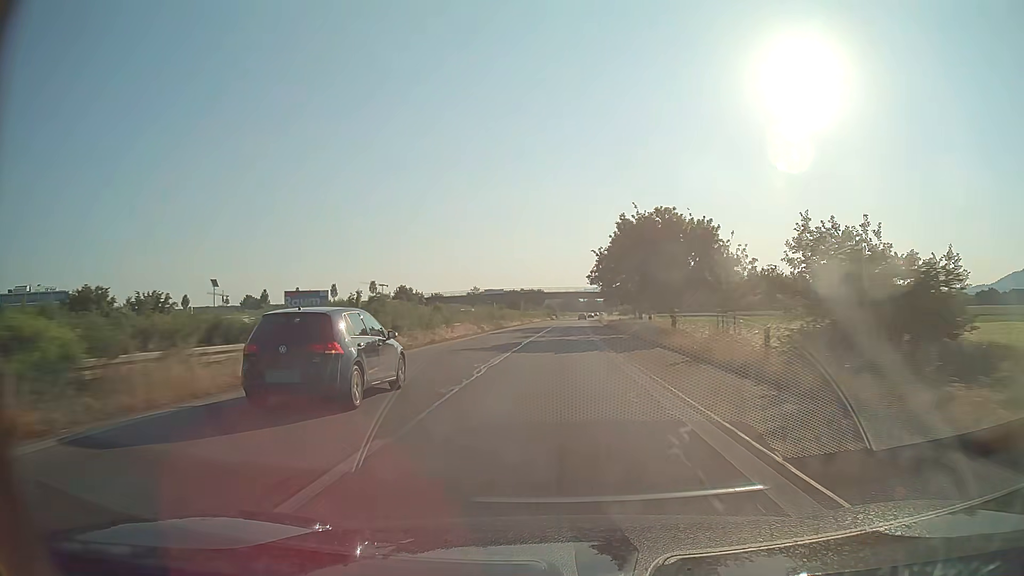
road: trunk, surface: asphalt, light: Day
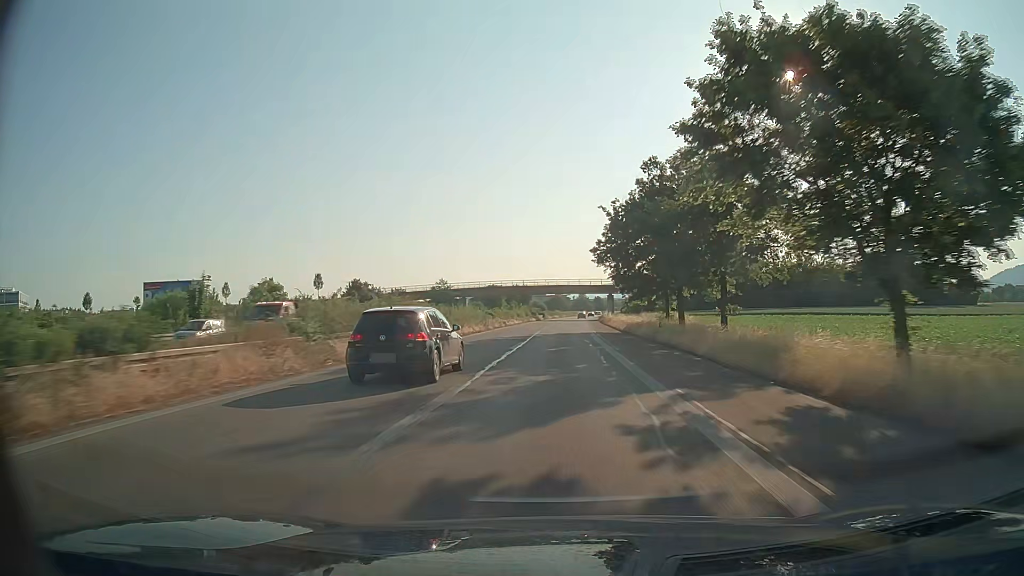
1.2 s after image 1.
(+0.3, +31.3) m; +1°
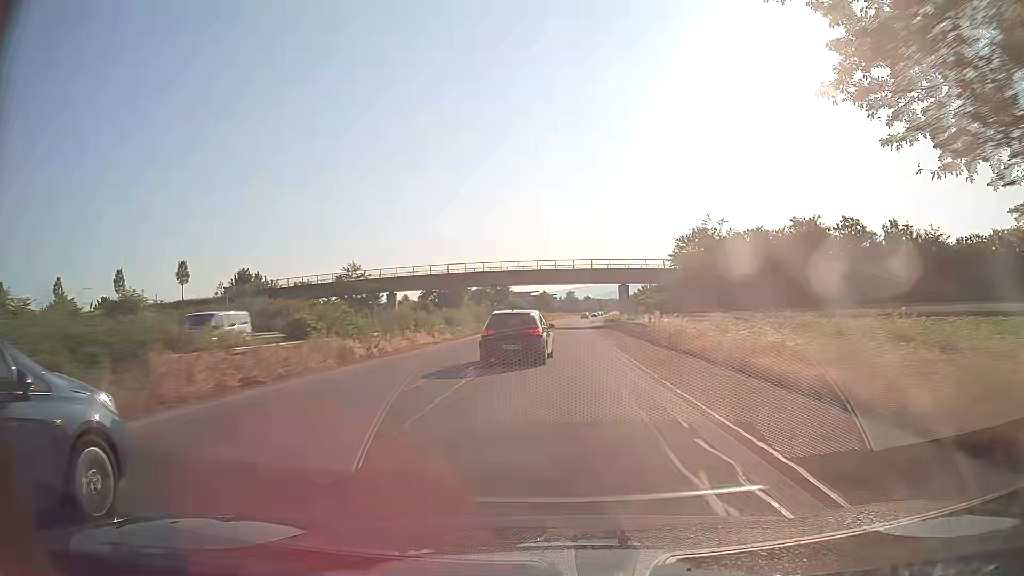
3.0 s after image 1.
(+0.5, +46.9) m; +1°
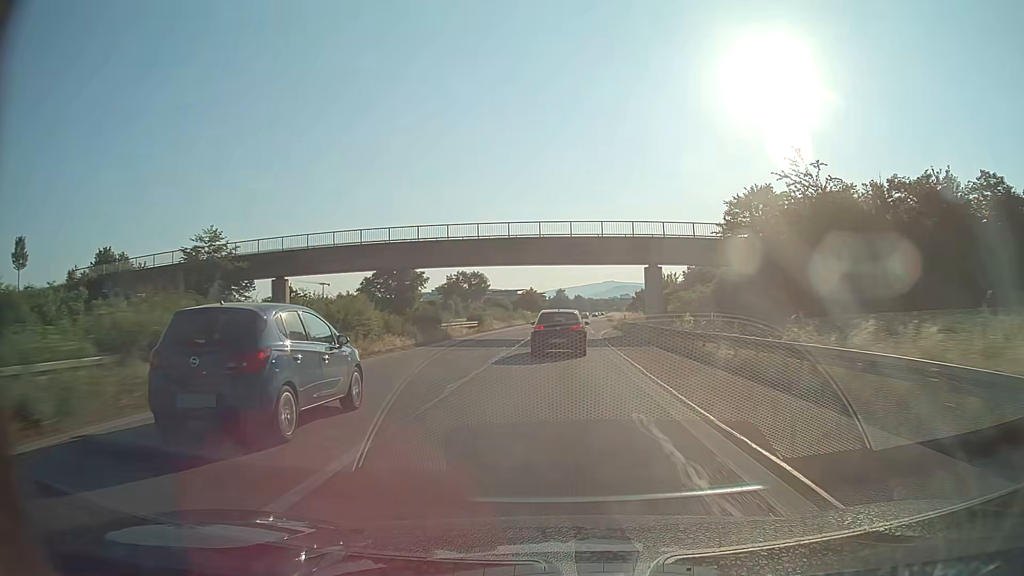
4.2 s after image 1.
(+0.2, +31.3) m; +1°
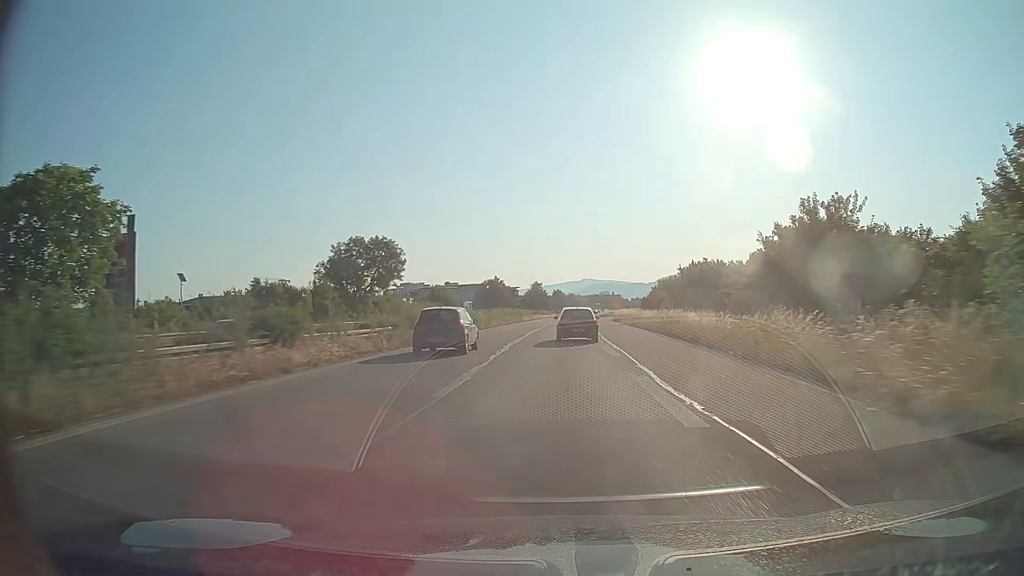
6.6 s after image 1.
(+1.1, +62.6) m; +2°
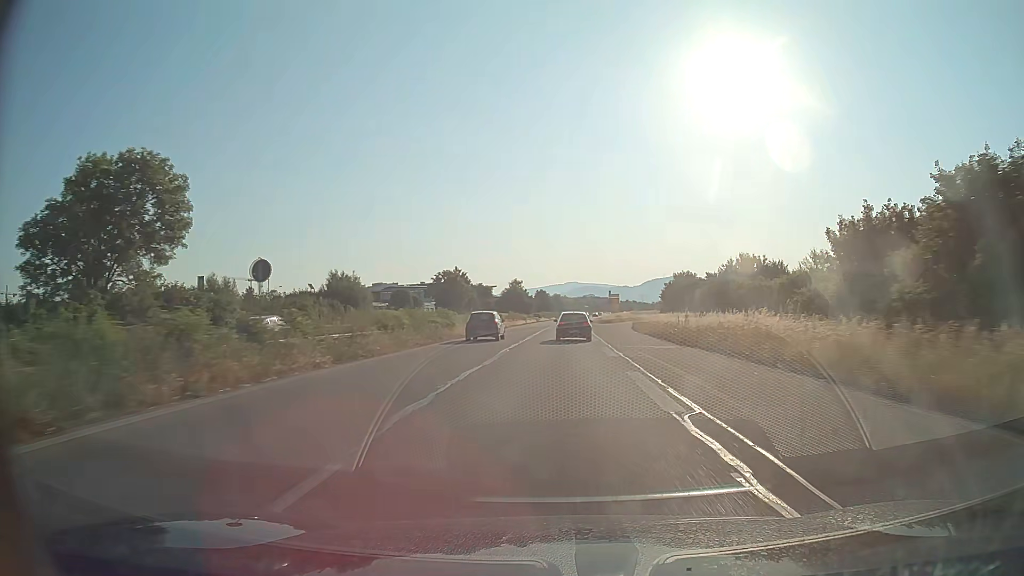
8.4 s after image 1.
(+0.5, +47.0) m; +1°
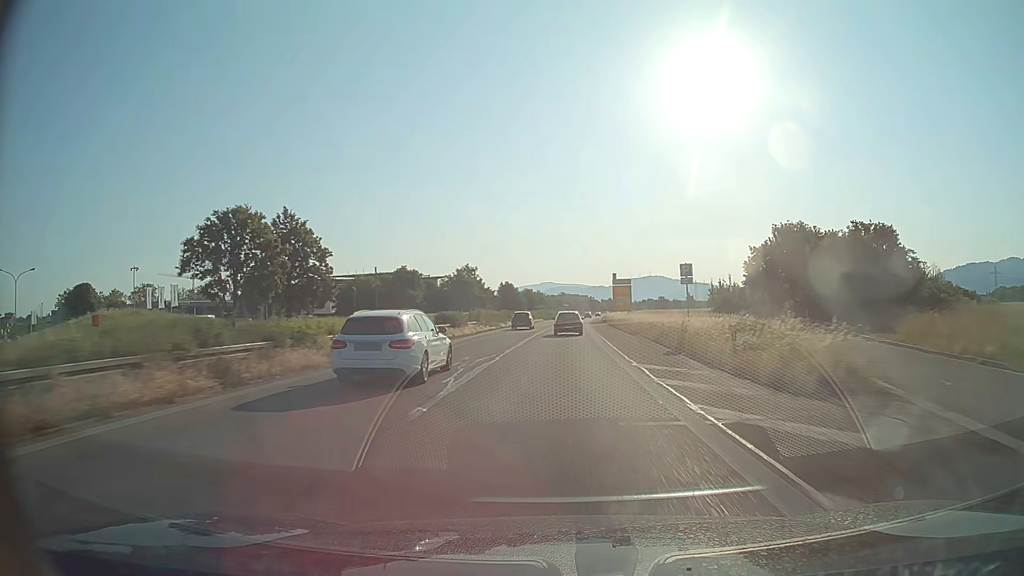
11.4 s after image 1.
(+1.4, +78.3) m; +2°
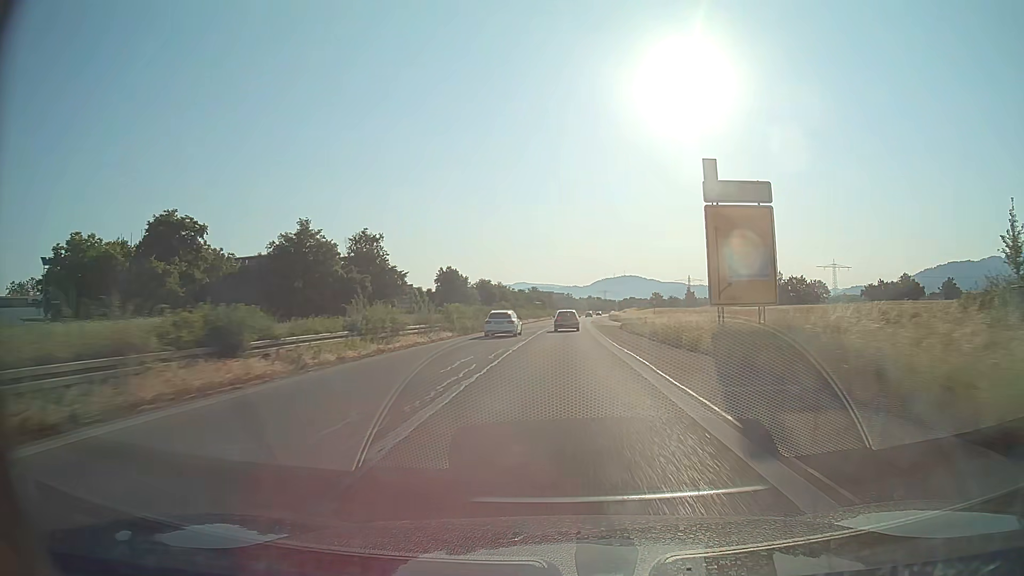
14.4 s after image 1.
(+1.8, +78.3) m; +2°
(0, +10) (0, +20) (0, +30) (0, +40) (+1, +50) (+1, +60) (+1, +70) (+2, +80) (+2, +90) (+3, +100) m
